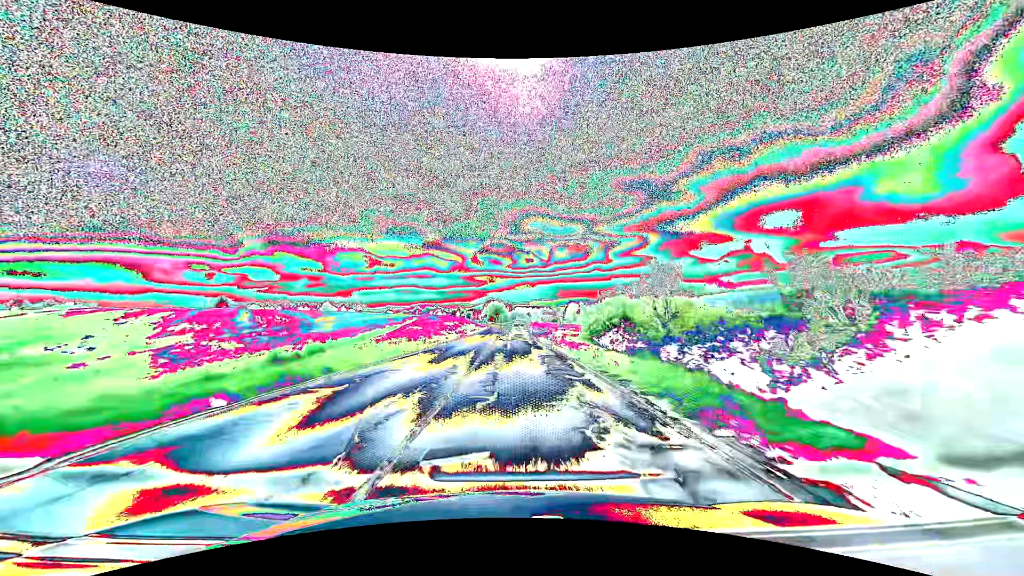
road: secondary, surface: asphalt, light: Day
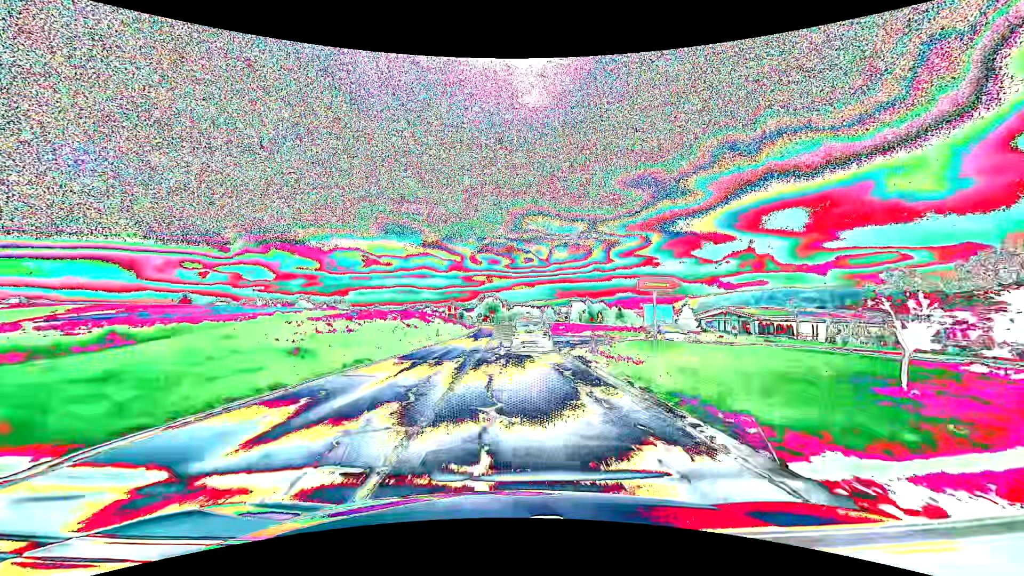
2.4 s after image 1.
(+0.2, +44.3) m; 0°
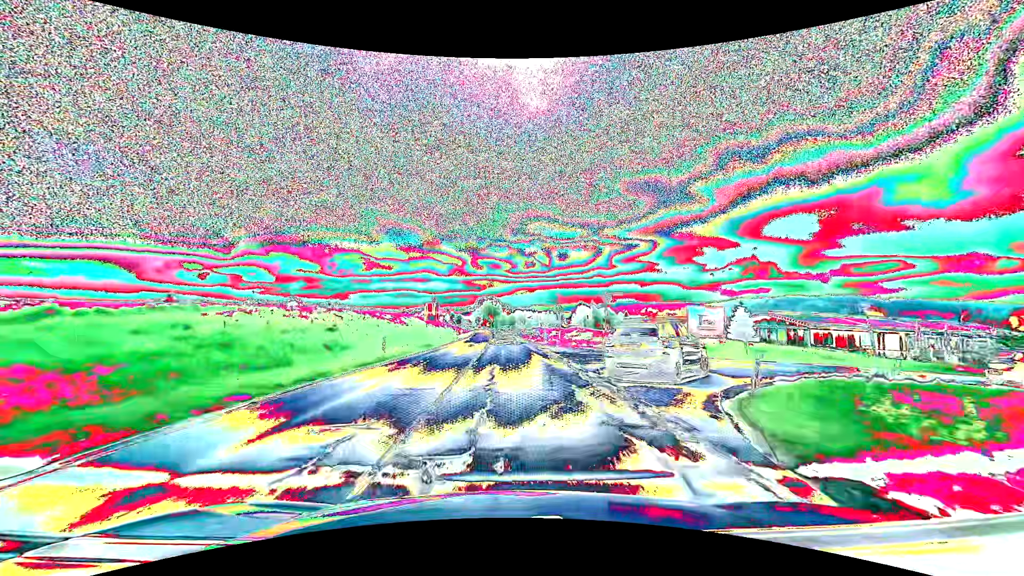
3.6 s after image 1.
(0.0, +18.8) m; 0°
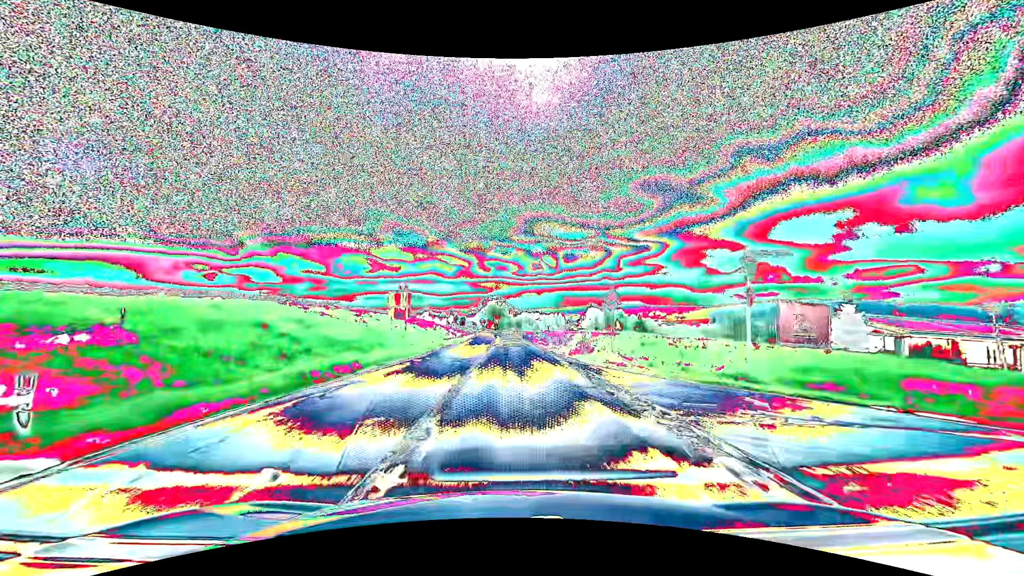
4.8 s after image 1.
(-0.1, +18.7) m; -1°
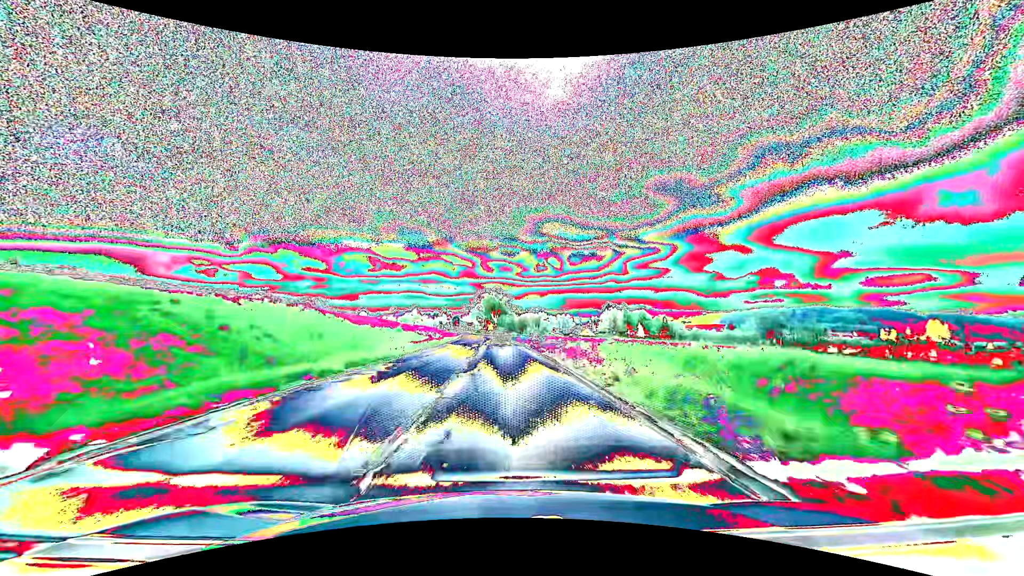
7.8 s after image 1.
(-0.2, +51.2) m; 0°
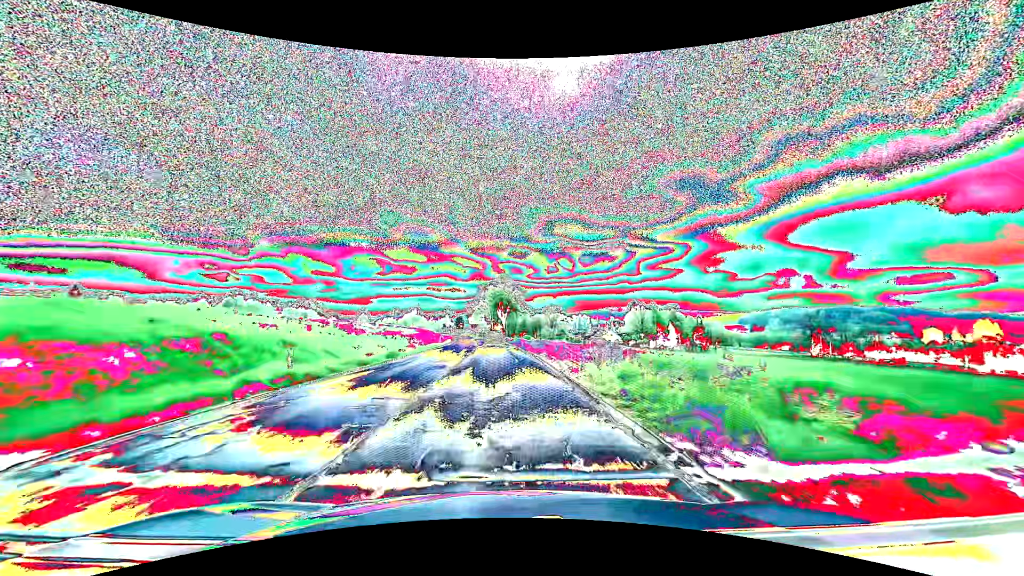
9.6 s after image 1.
(-0.2, +34.9) m; -1°
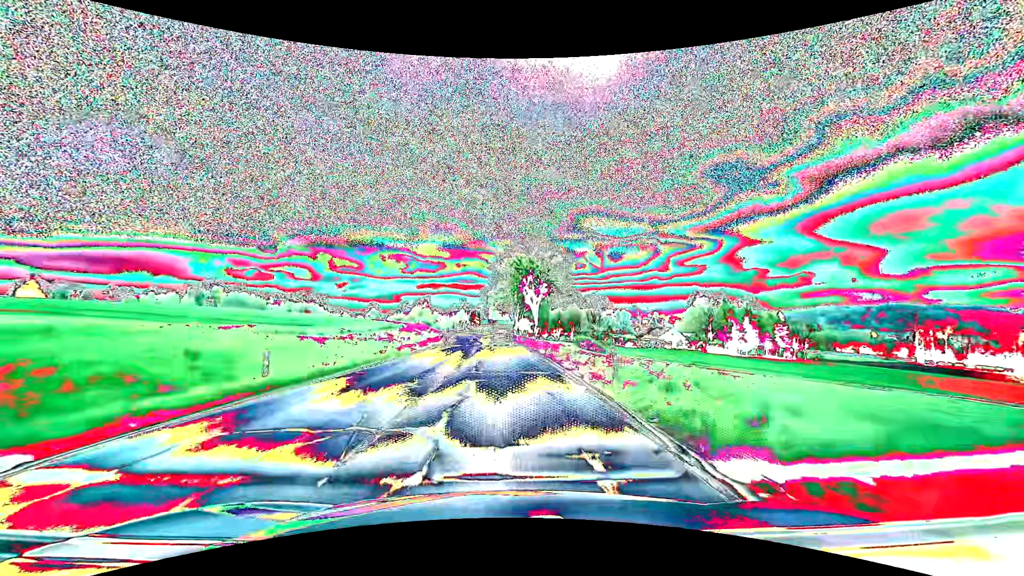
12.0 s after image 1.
(-1.4, +50.1) m; -3°
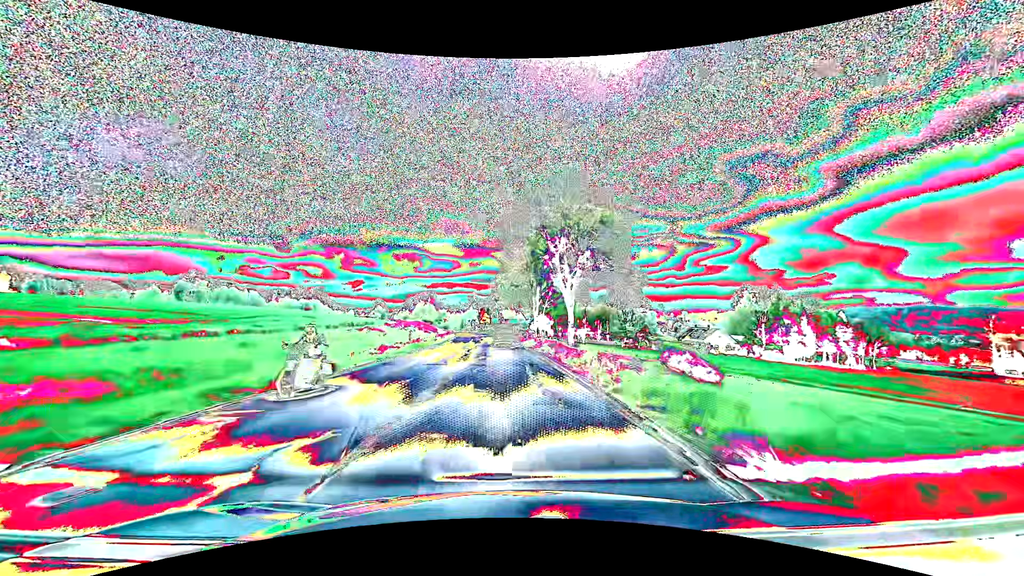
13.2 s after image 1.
(-0.3, +26.0) m; -1°
(0, +10) (0, +20) (-1, +30) (-1, +40) (-1, +50) (-2, +60) (-2, +70) (-3, +80) (-4, +90) (-5, +100) m
